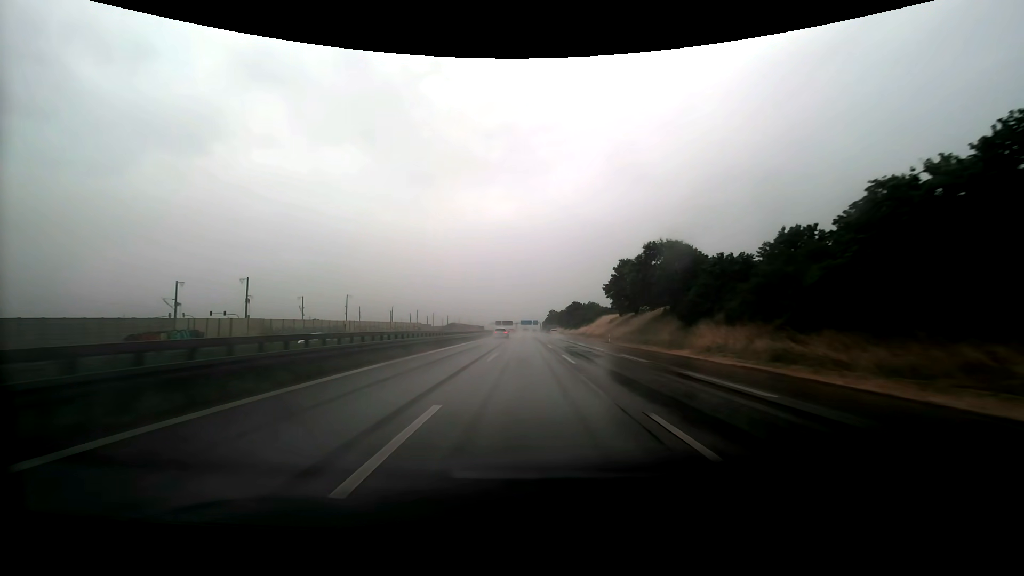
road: motorway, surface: asphalt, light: Day
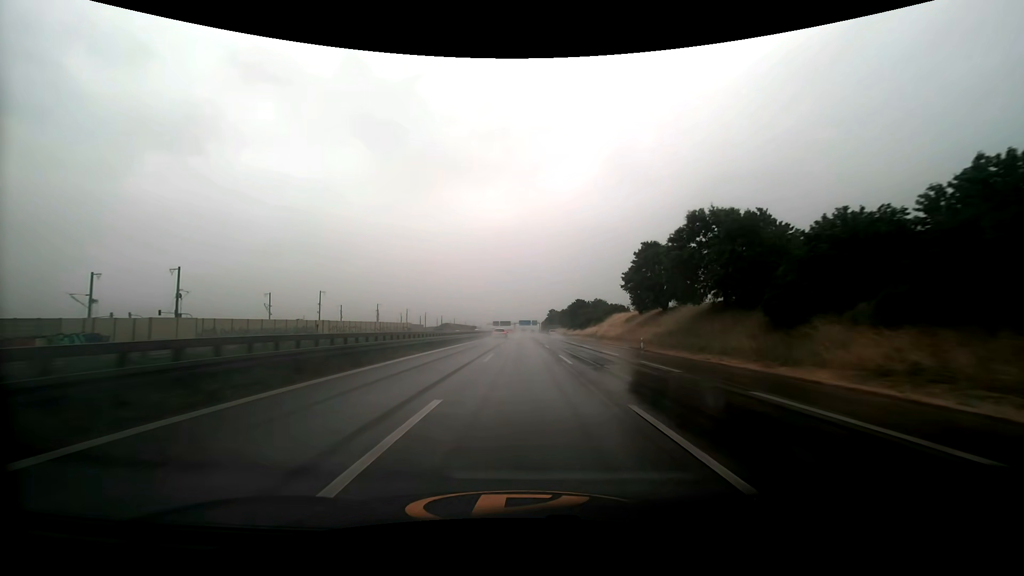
(0.0, +17.7) m; 0°
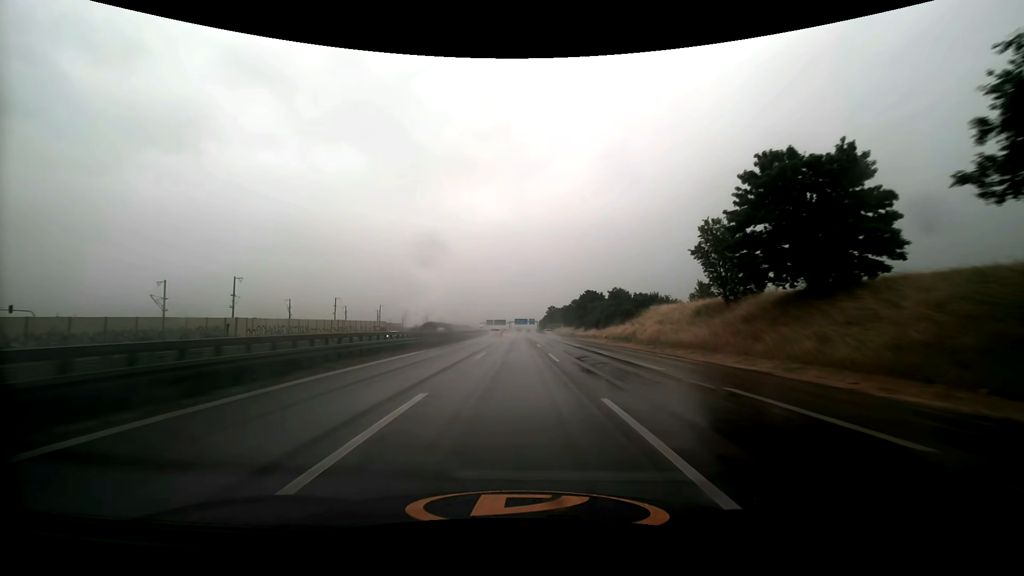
(+0.1, +35.4) m; 0°
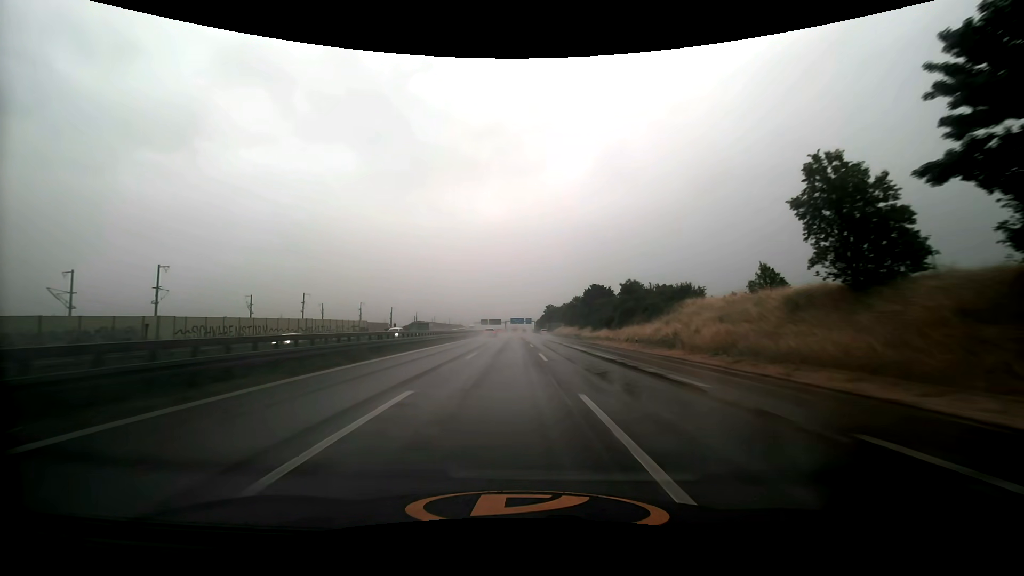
(+0.1, +17.7) m; 0°
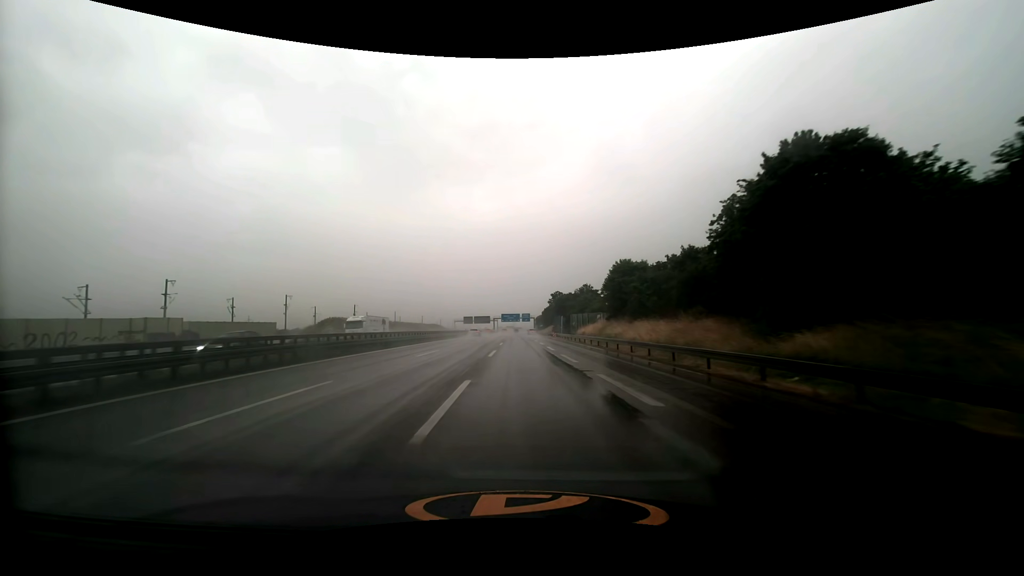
(+0.8, +88.1) m; 0°
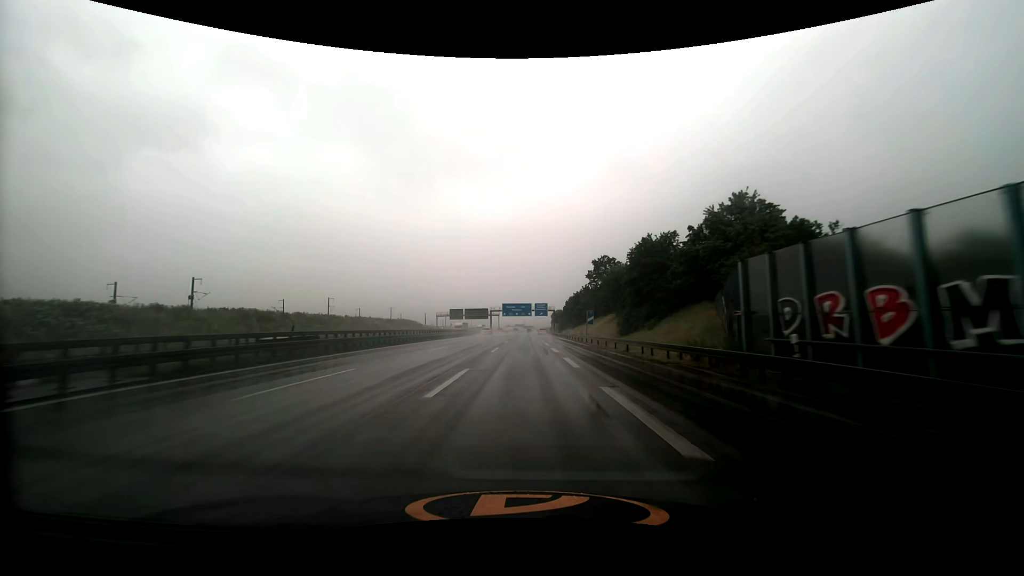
(-1.6, +87.1) m; -2°
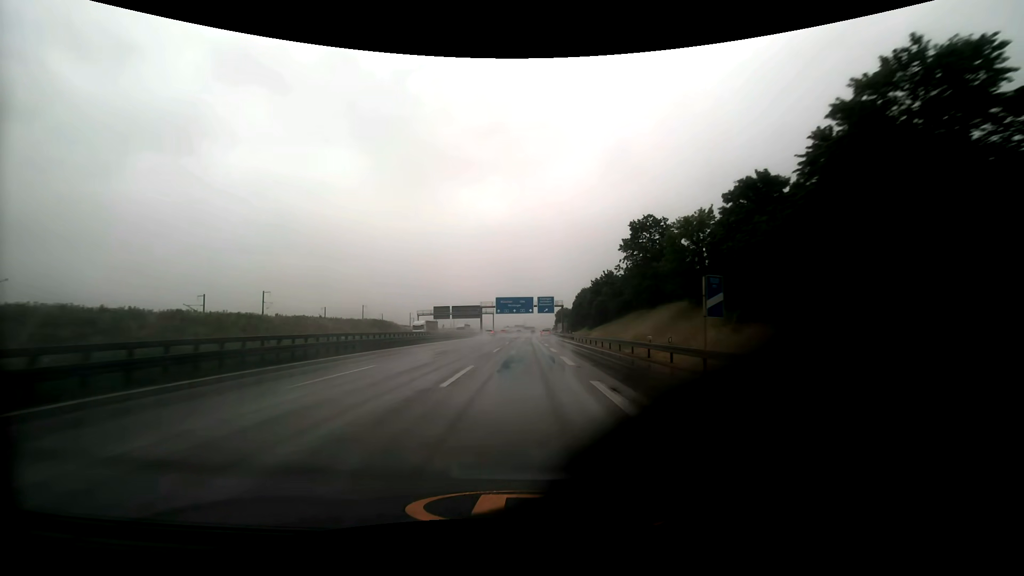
(+0.1, +34.3) m; 0°
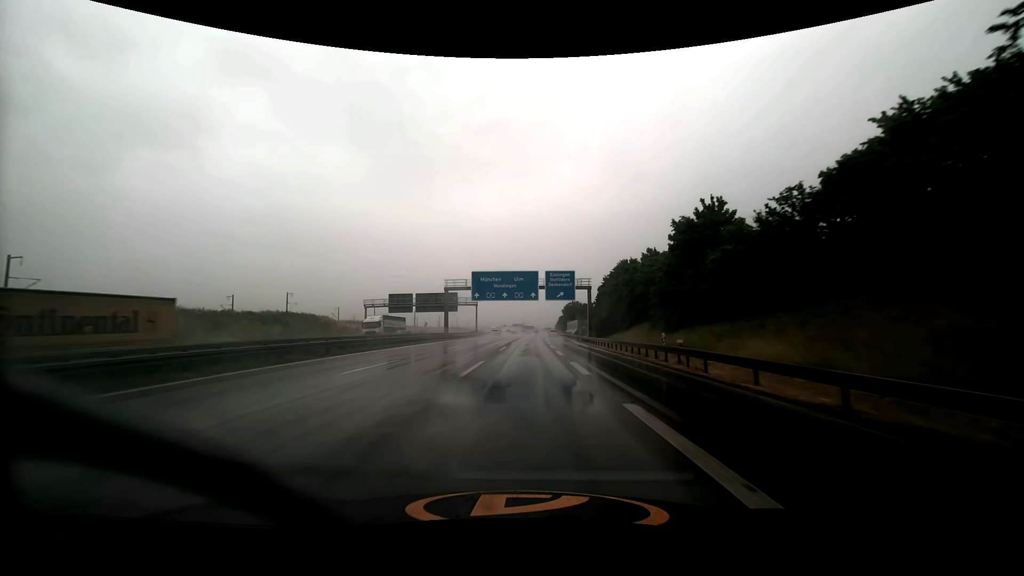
(-0.1, +51.4) m; 0°
(0, +10) (0, +20) (0, +30) (0, +40) (0, +50) (0, +60) (+1, +70) (+1, +80) (+1, +90) (+1, +100) m
